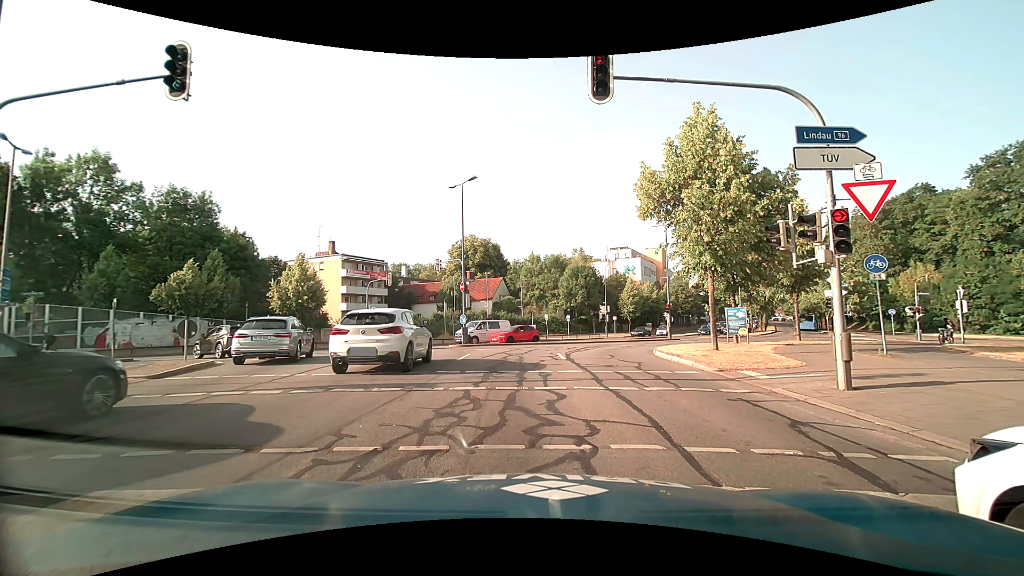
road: secondary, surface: asphalt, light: Day
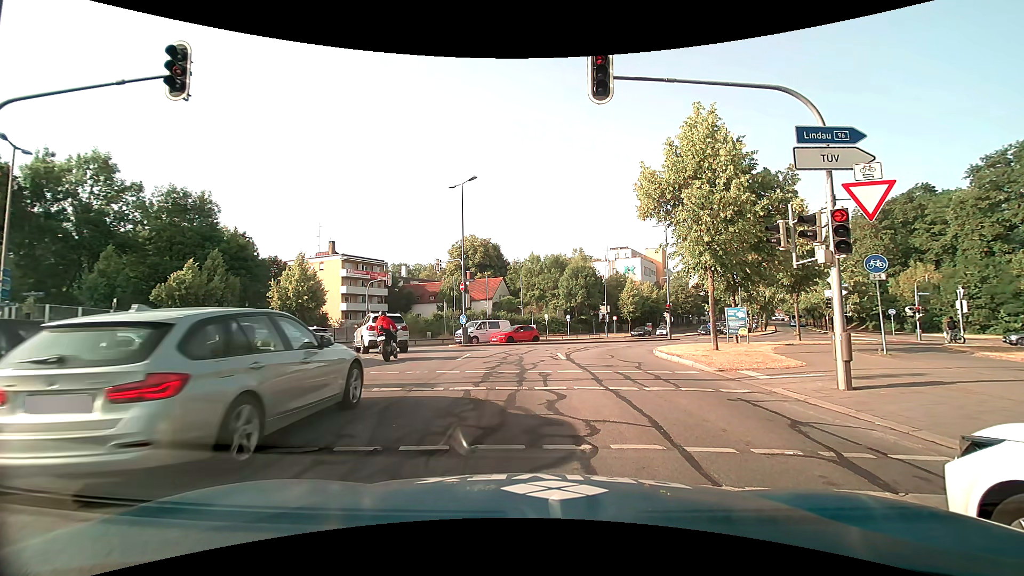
(0.0, 0.0) m; 0°
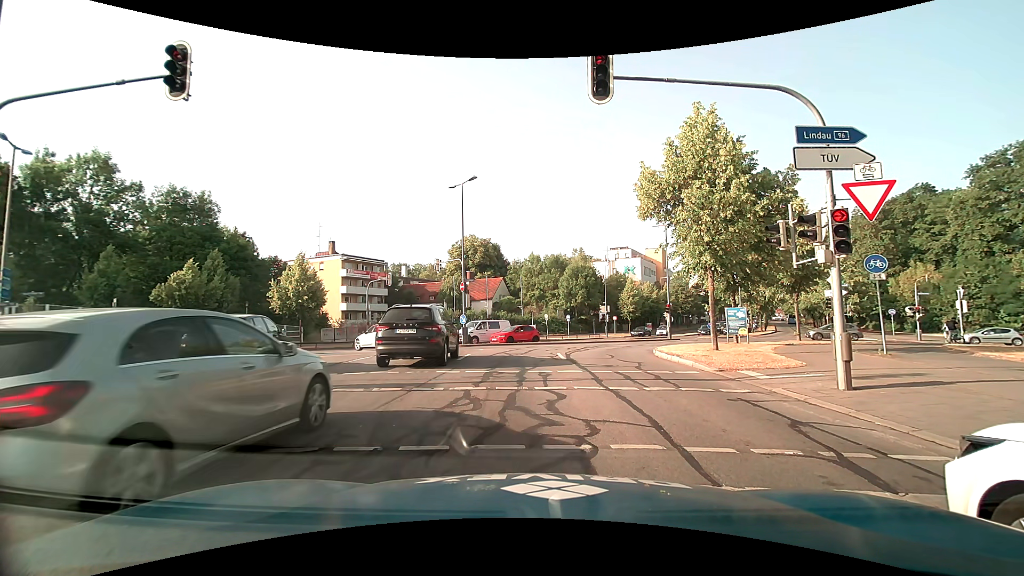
(0.0, 0.0) m; 0°
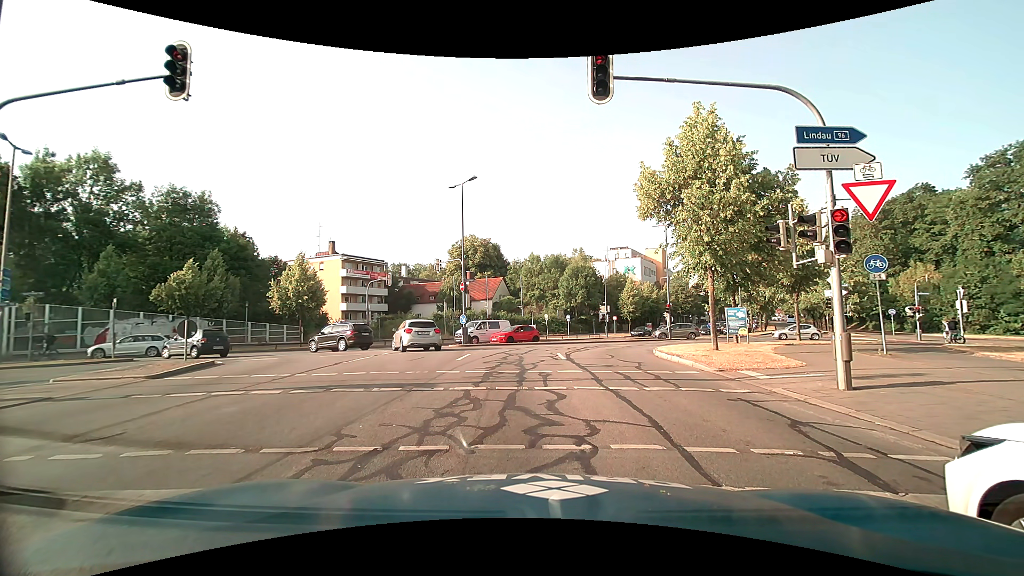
(0.0, 0.0) m; 0°
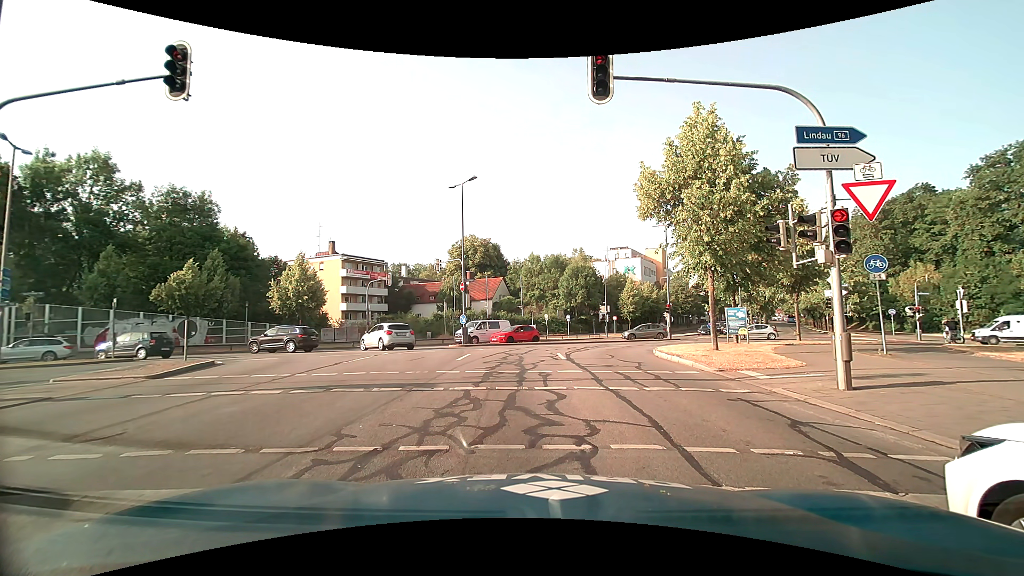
(0.0, 0.0) m; 0°
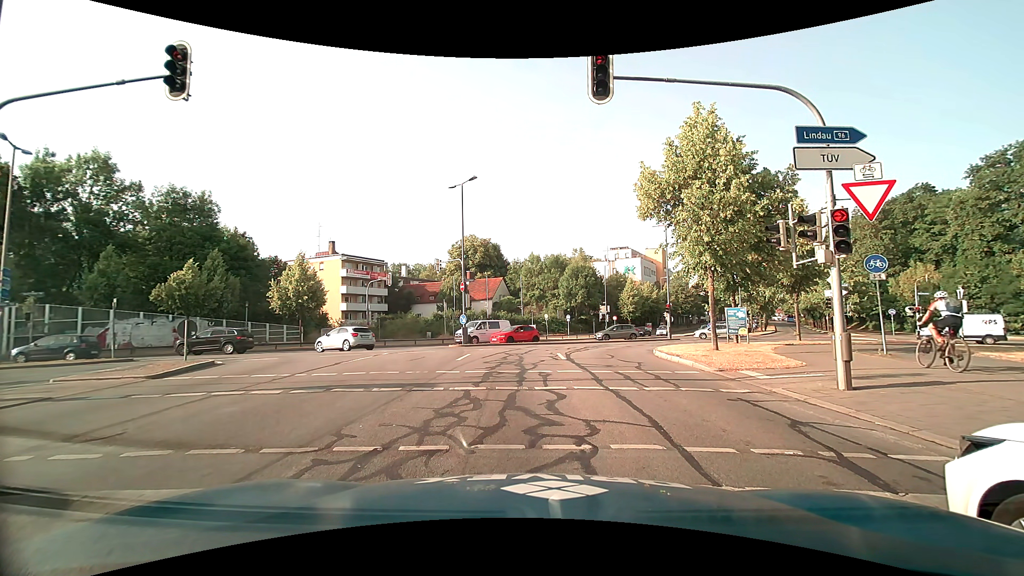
(0.0, 0.0) m; 0°
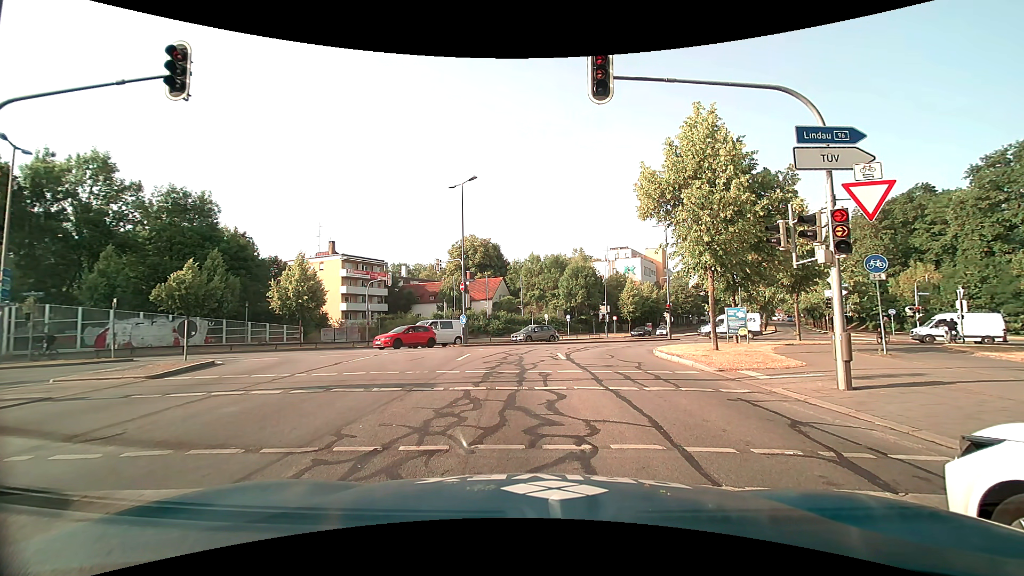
(0.0, 0.0) m; 0°
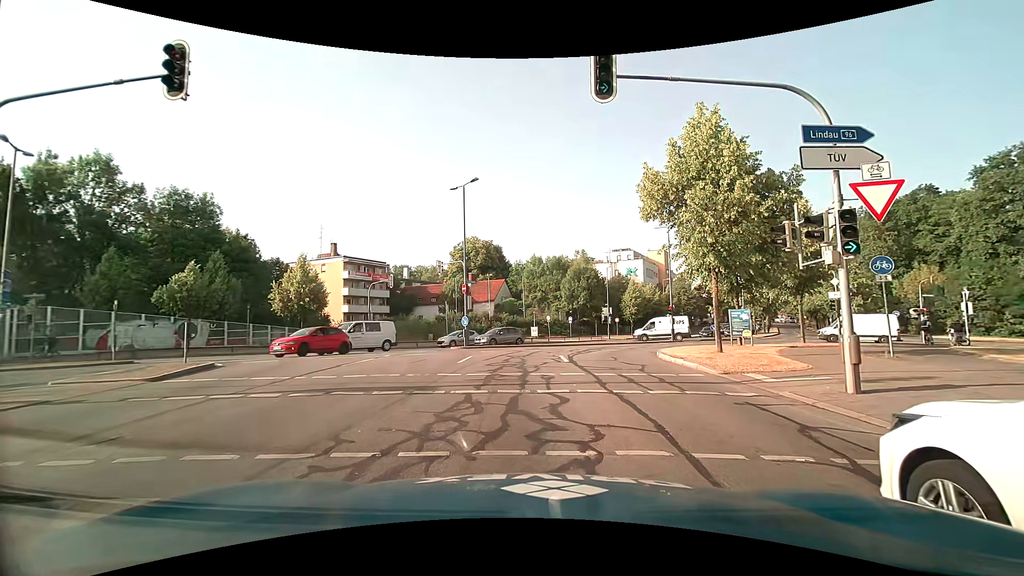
(0.0, +0.1) m; 0°
(-1, +10) (-2, +20) (0, +30) (+6, +37) (+14, +44) (+20, +52) (+26, +60) (+31, +68) (+36, +77) (+40, +86) m
